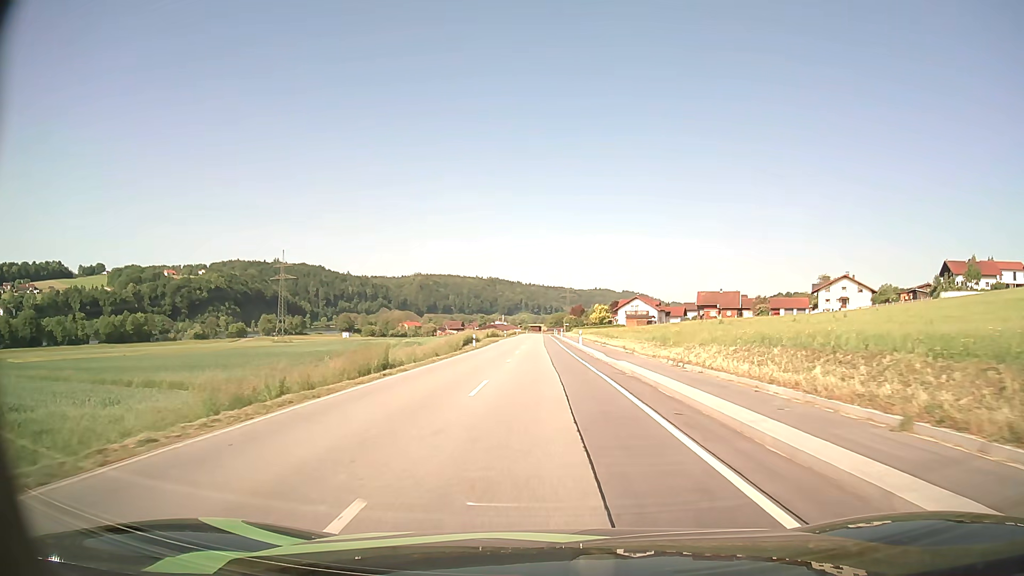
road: secondary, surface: asphalt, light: Day
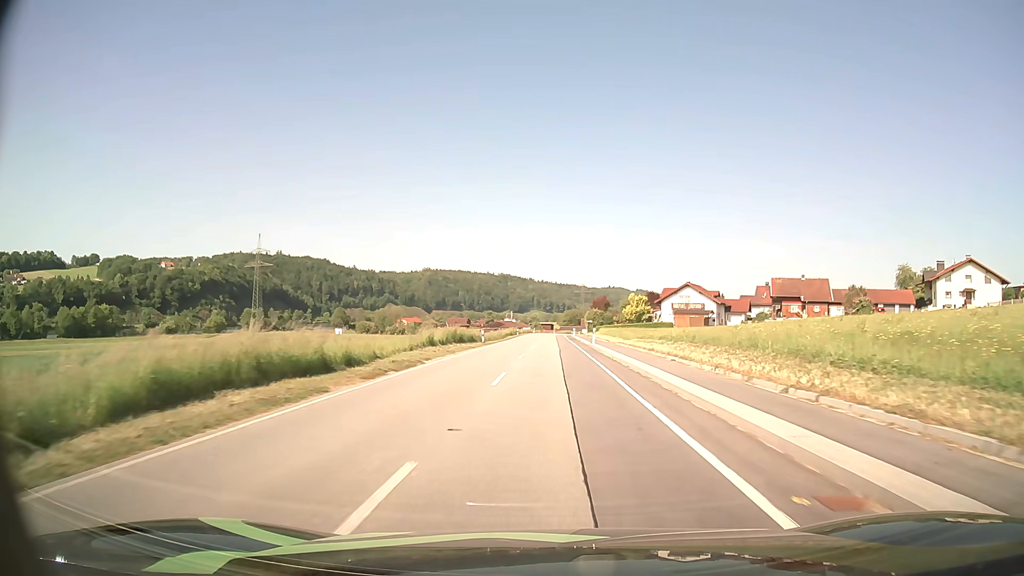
(-0.5, +46.9) m; -1°
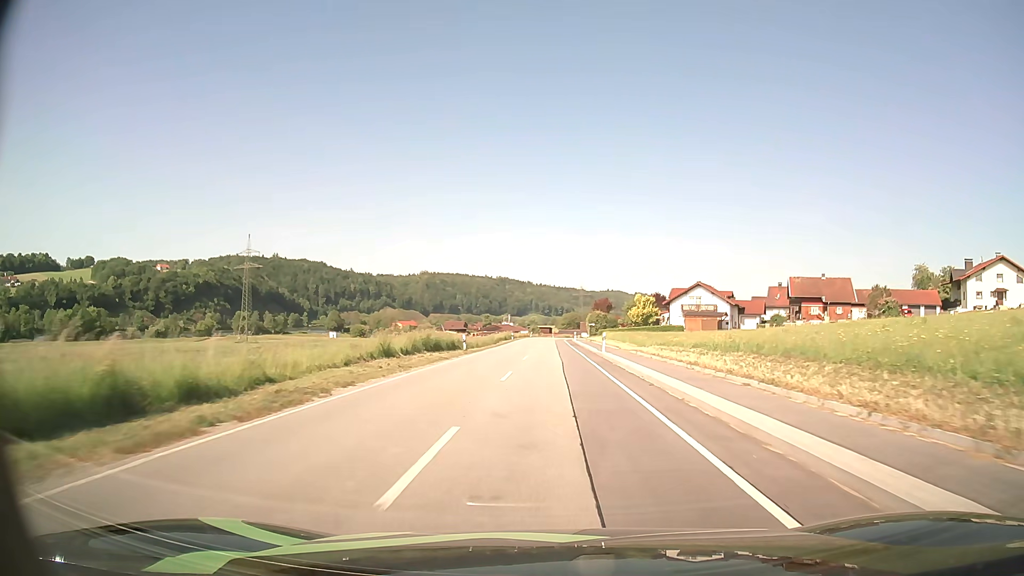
(0.0, +9.9) m; 0°
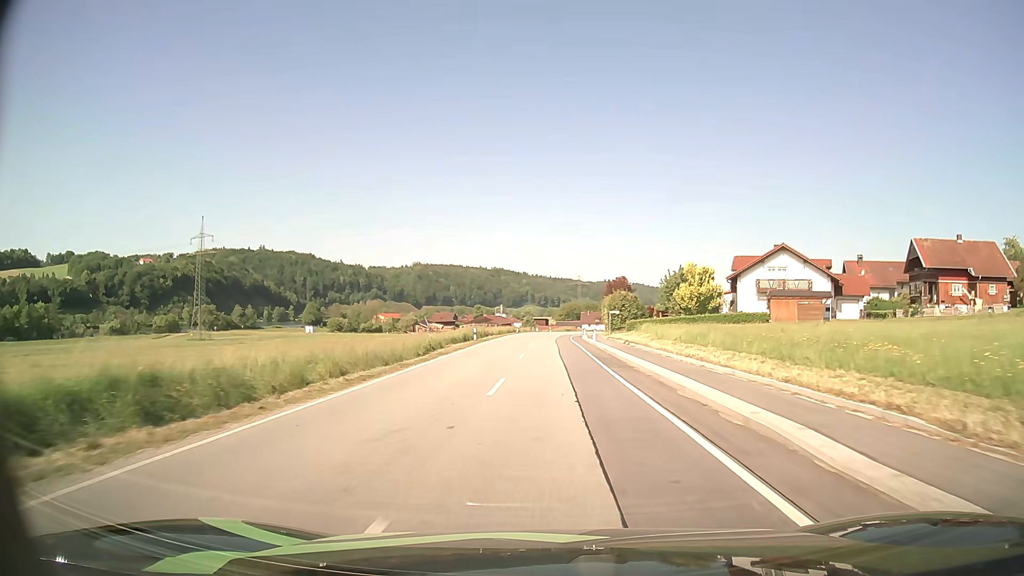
(+0.1, +40.7) m; 0°
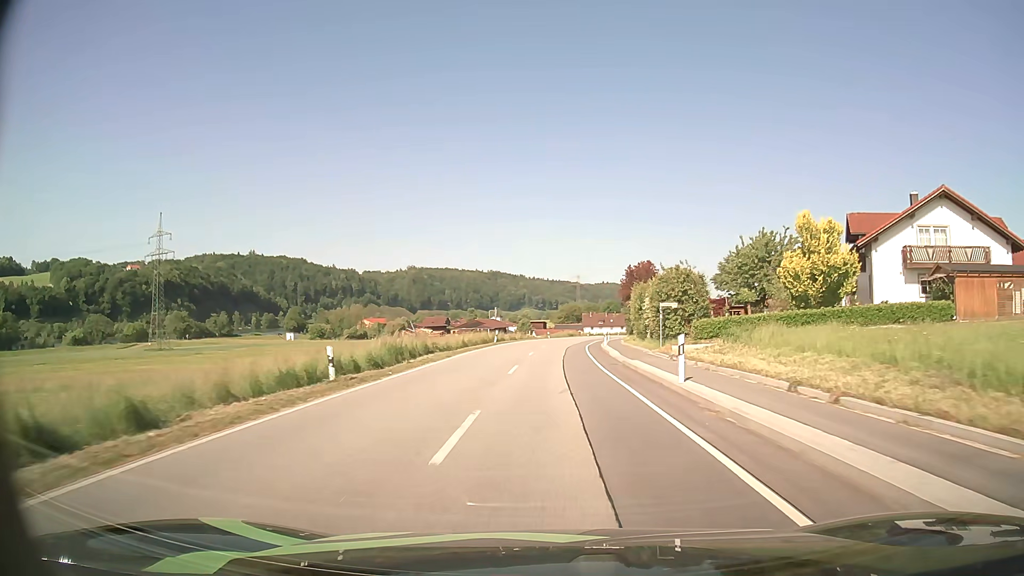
(0.0, +29.9) m; 0°
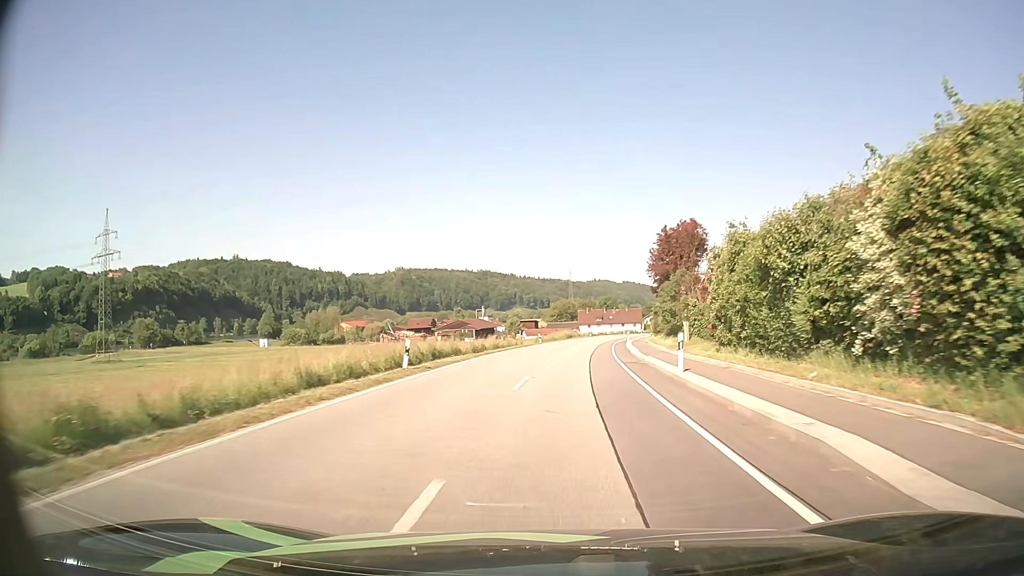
(+0.1, +28.7) m; +1°
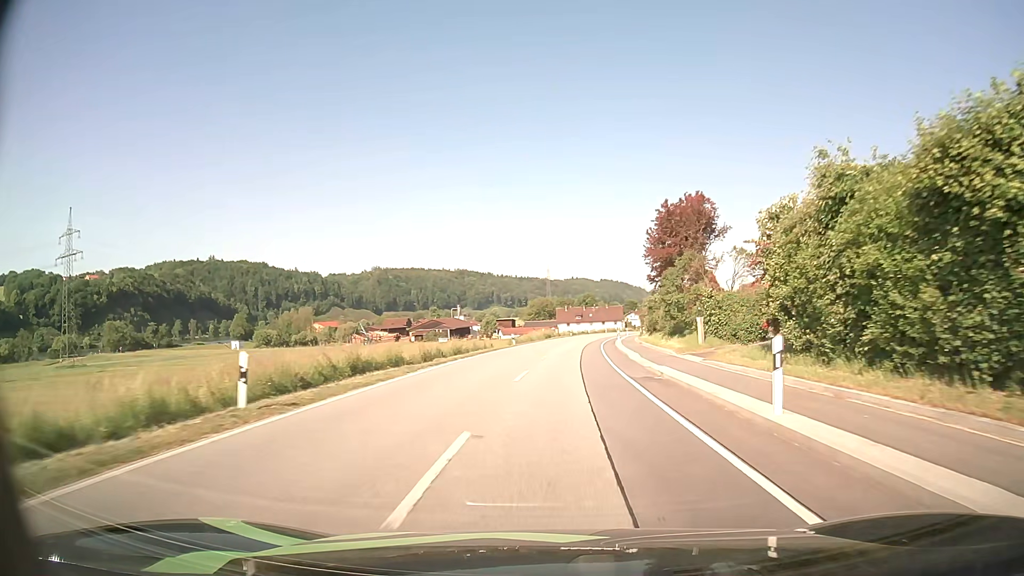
(+0.1, +9.6) m; +2°
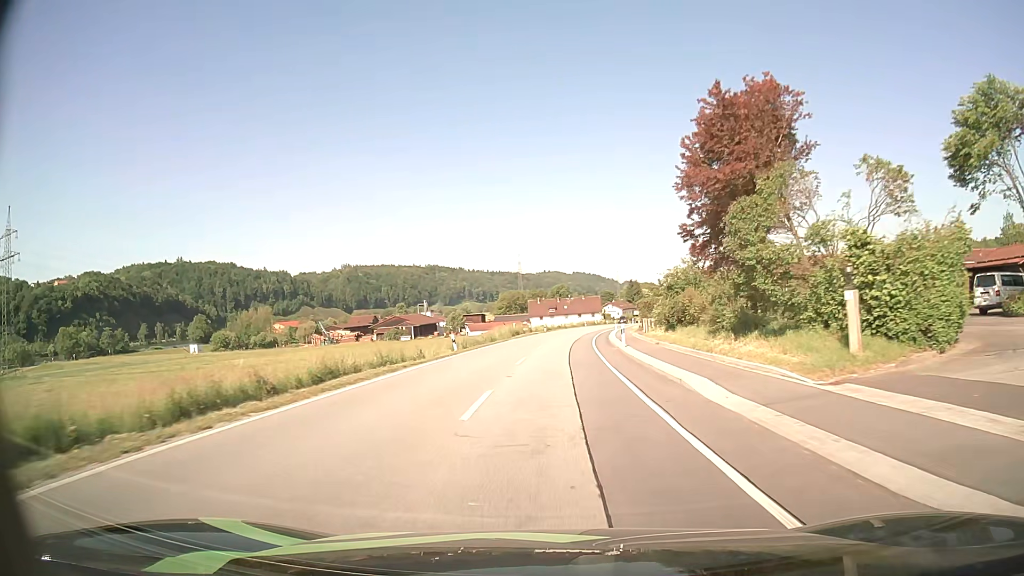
(+0.5, +19.2) m; +2°
(0, +10) (0, +20) (0, +30) (+1, +40) (+2, +50) (+3, +60) (+4, +70) (+5, +80) (+6, +90) (+8, +100) m
